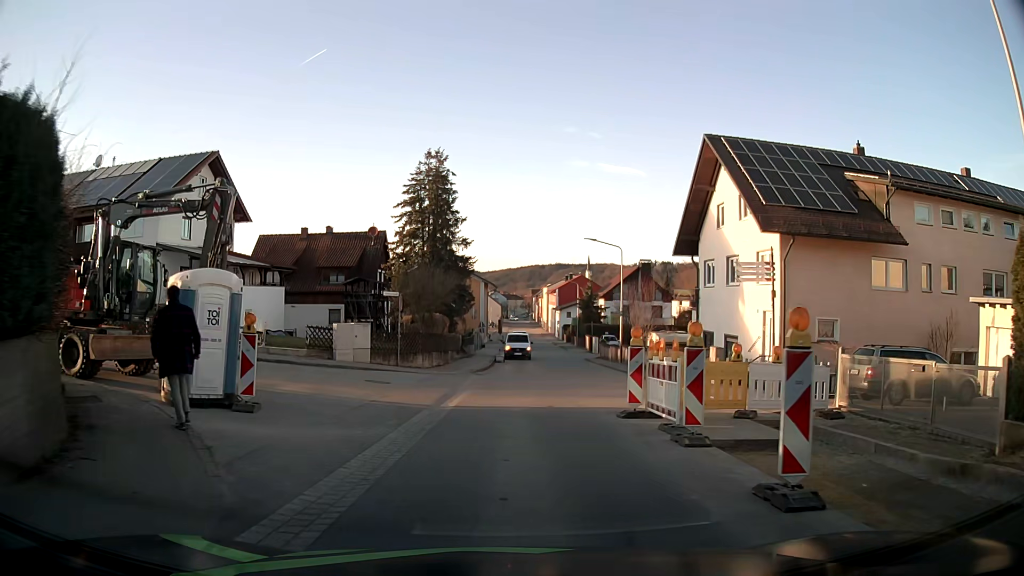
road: tertiary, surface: asphalt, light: Day
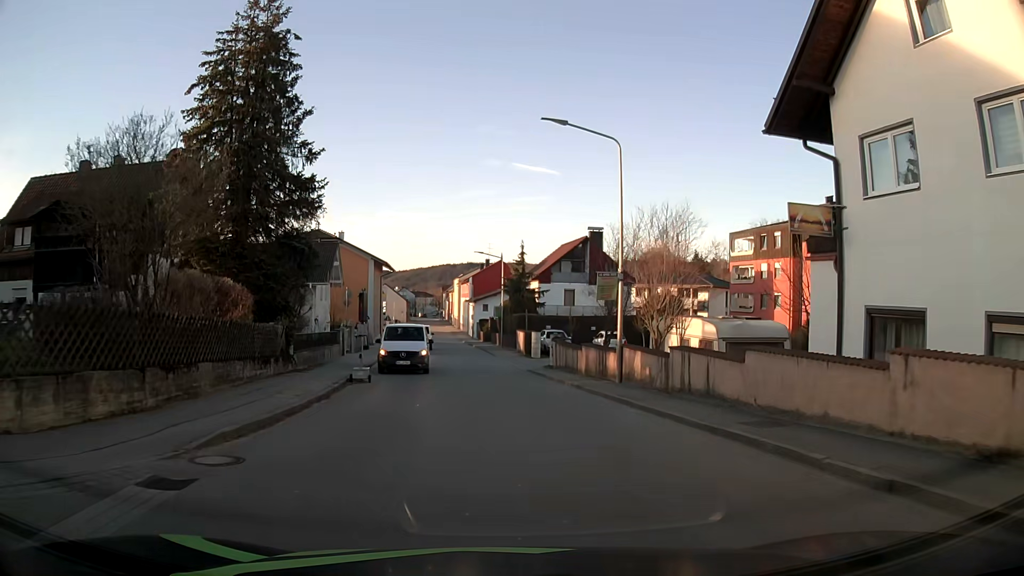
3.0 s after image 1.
(+1.0, +22.8) m; +8°
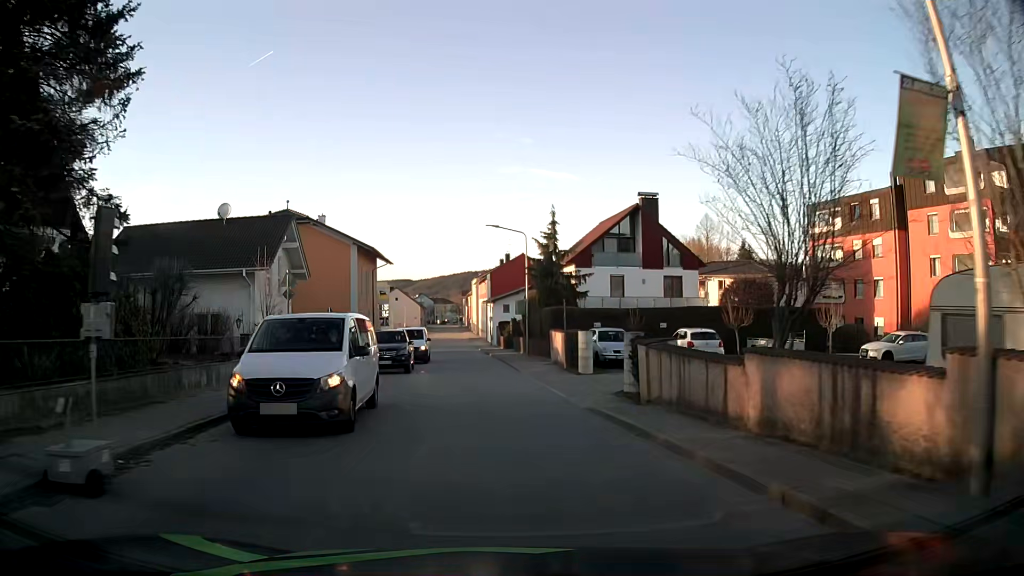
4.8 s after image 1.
(-0.3, +15.3) m; -2°
(0, +10) (-1, +20) (-2, +30) (-2, +40) (-3, +50) (-4, +60) (-5, +70) (-6, +80) (-7, +90) (-8, +100) m
